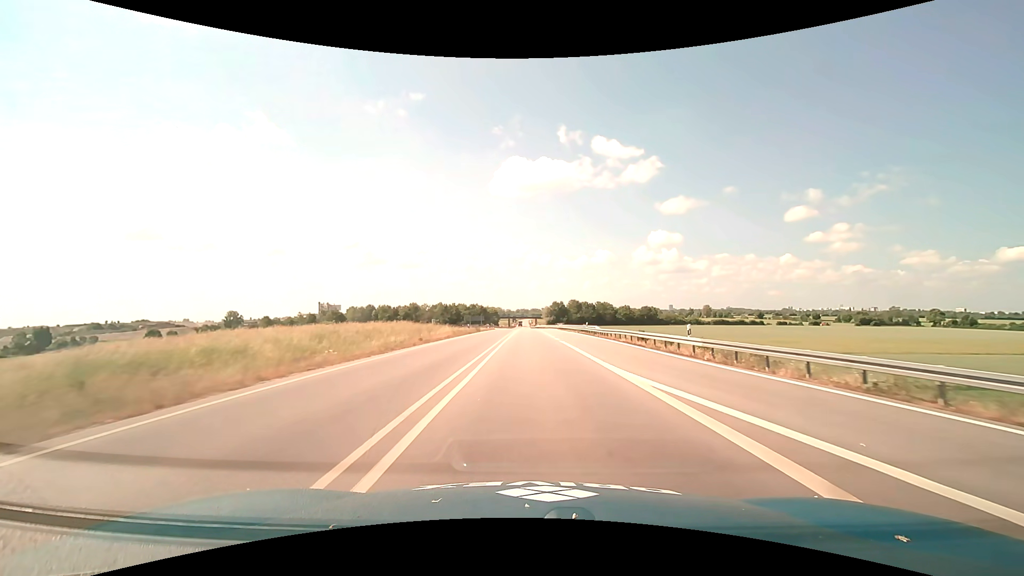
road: trunk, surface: asphalt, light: Day
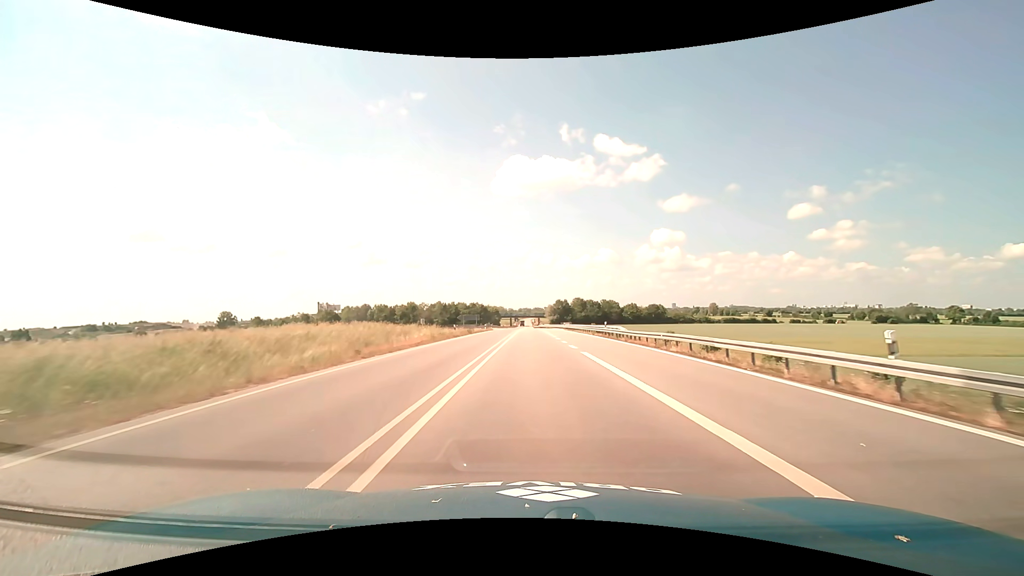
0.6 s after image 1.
(0.0, +12.2) m; 0°
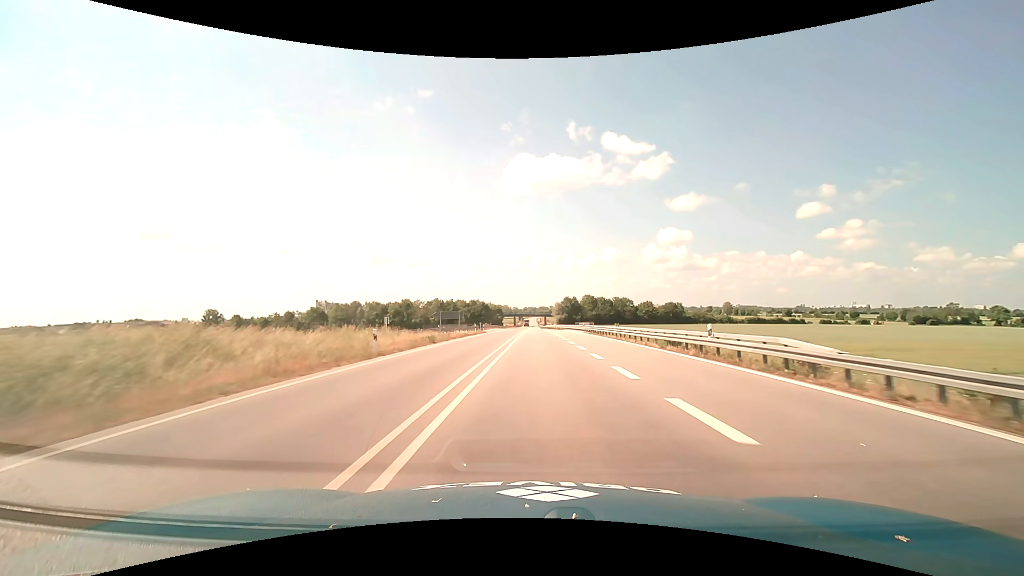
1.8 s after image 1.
(-0.2, +24.5) m; -1°
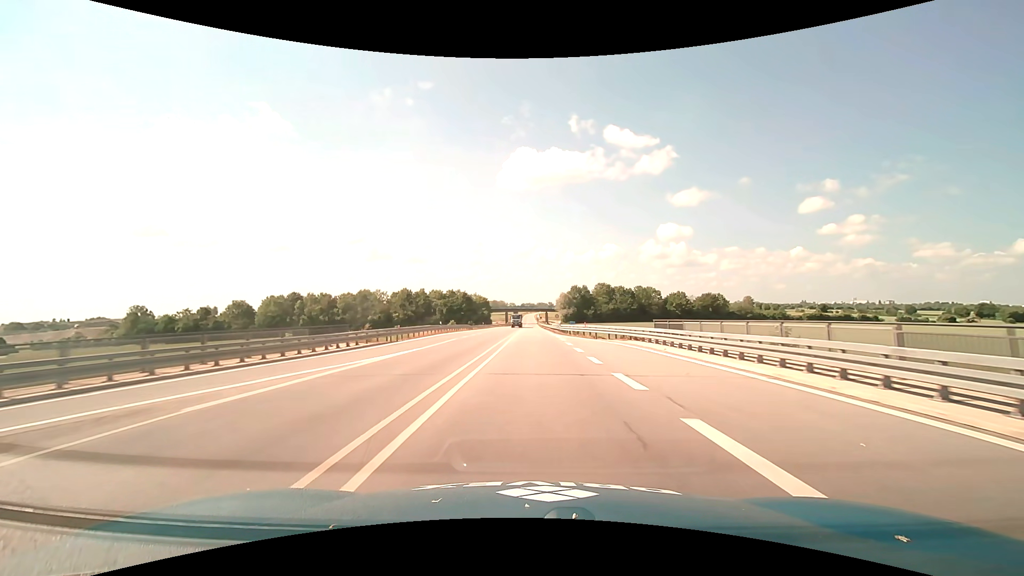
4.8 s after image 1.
(+0.6, +61.9) m; 0°
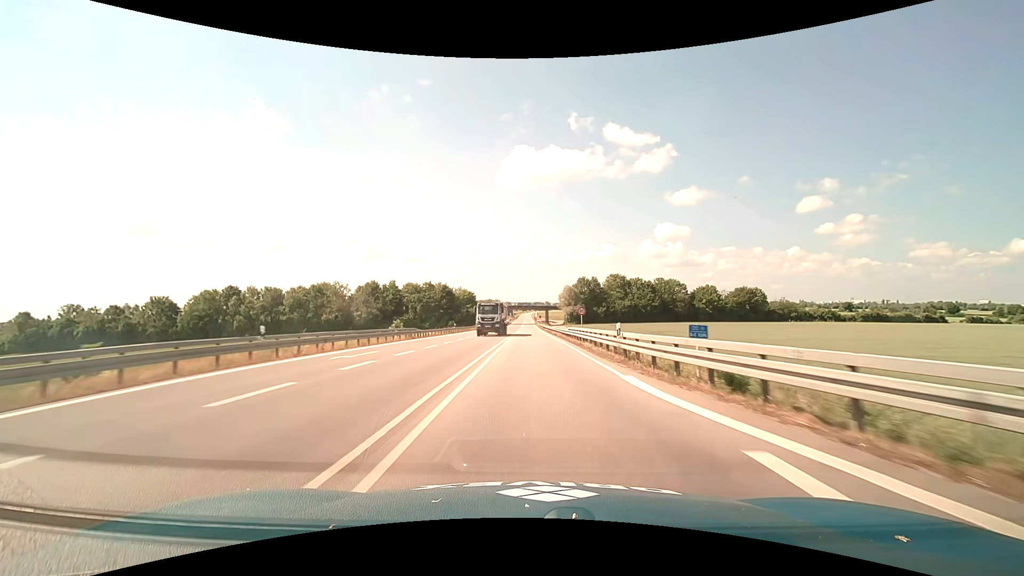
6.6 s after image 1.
(-0.1, +37.7) m; 0°
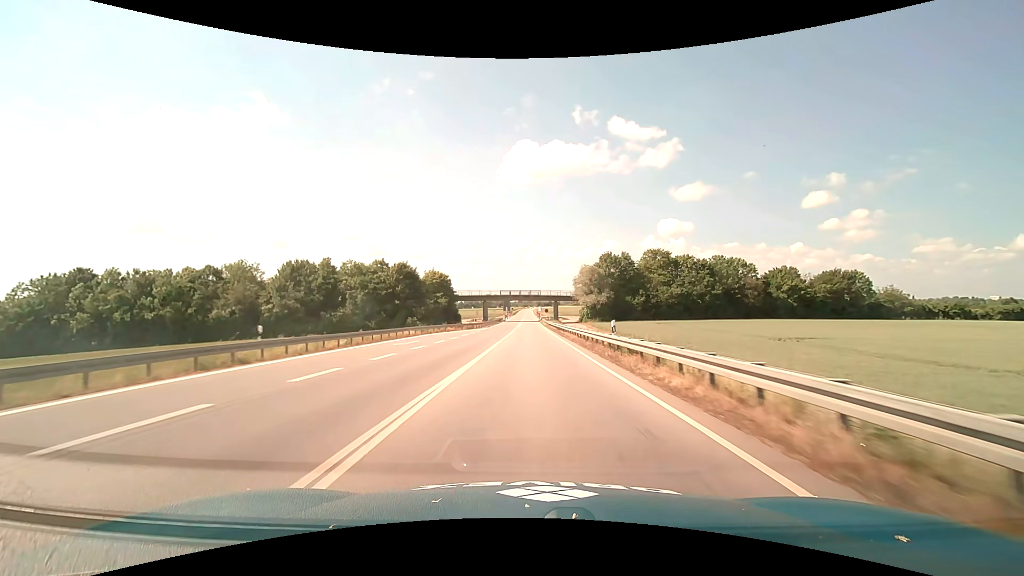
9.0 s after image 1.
(+0.1, +50.9) m; 0°
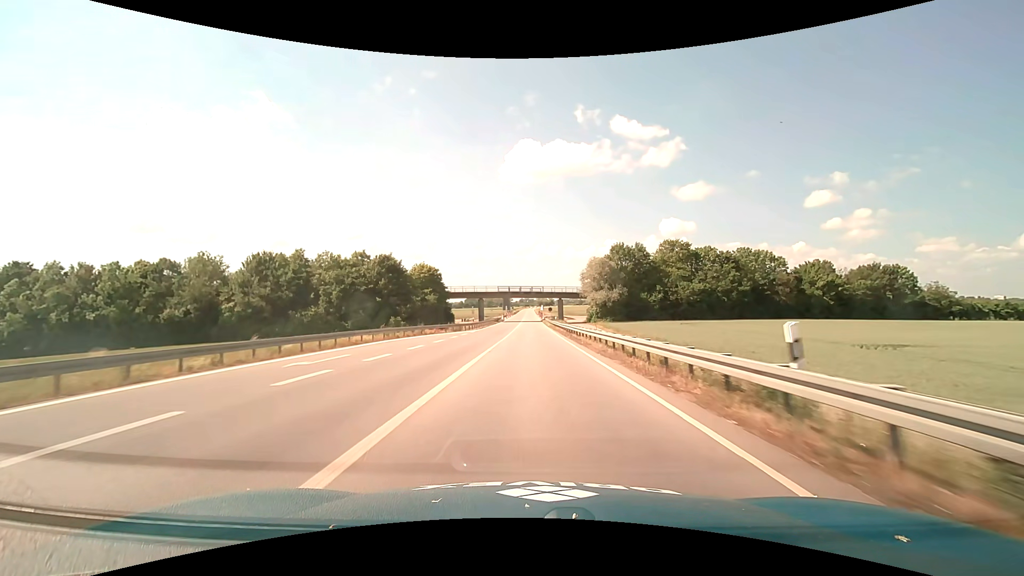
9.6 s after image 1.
(0.0, +12.8) m; 0°
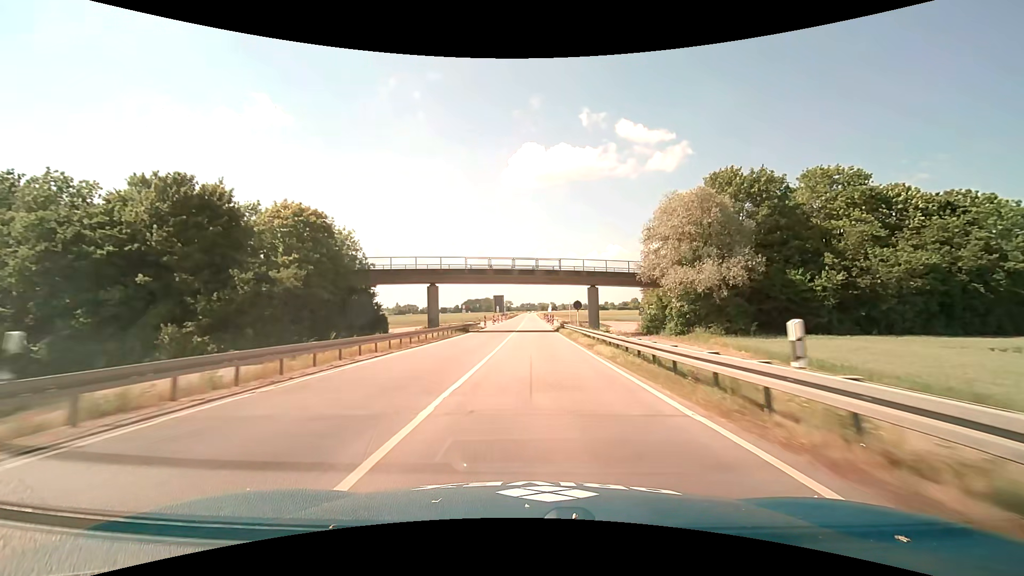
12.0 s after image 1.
(-0.1, +51.7) m; 0°
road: primary
(0, +10) (0, +20) (0, +30) (0, +40) (0, +50) (0, +60) (0, +70) (0, +80) (+1, +90) (+1, +100) m
